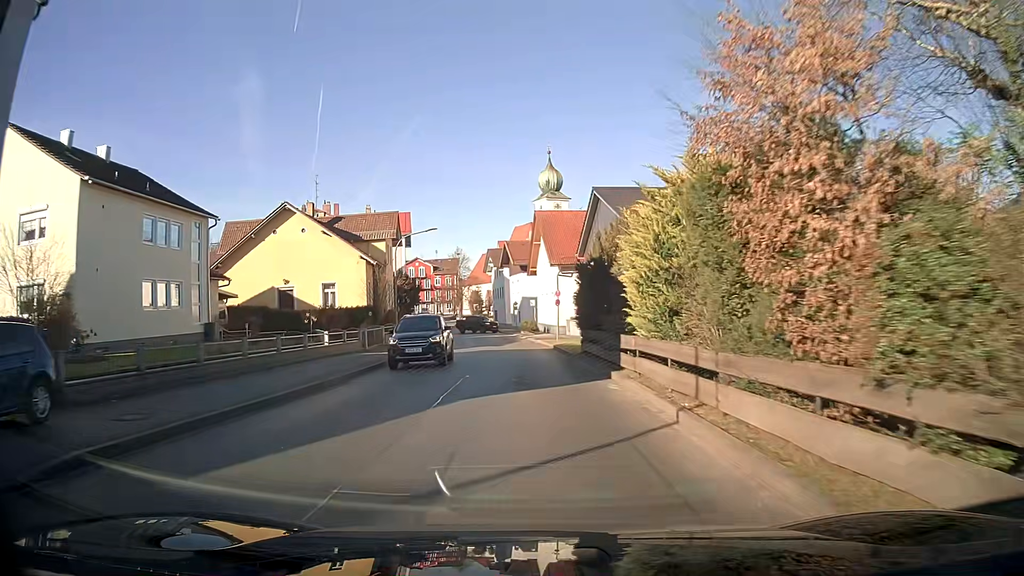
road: unclassified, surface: asphalt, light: Day
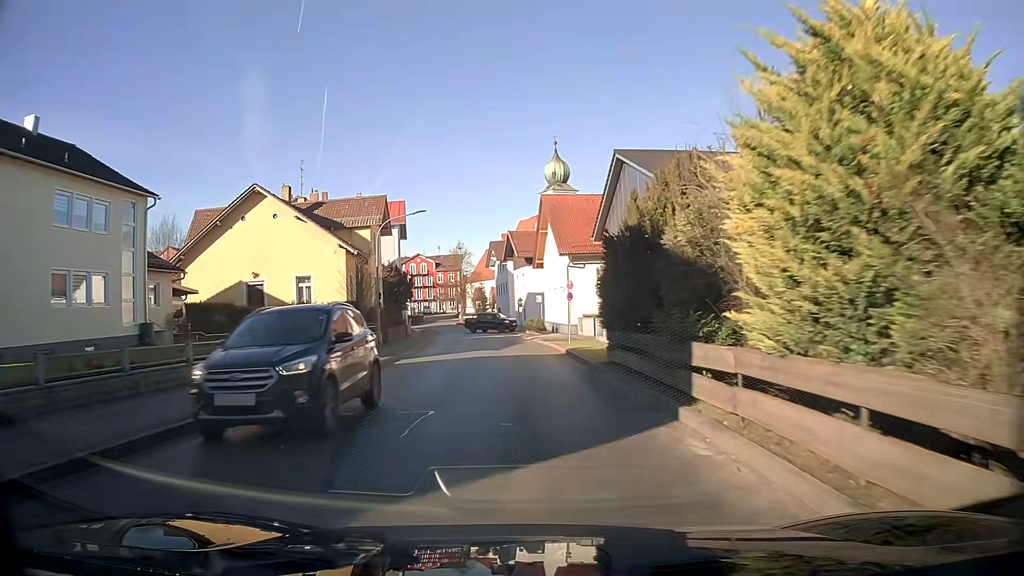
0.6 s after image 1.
(0.0, +6.8) m; -1°
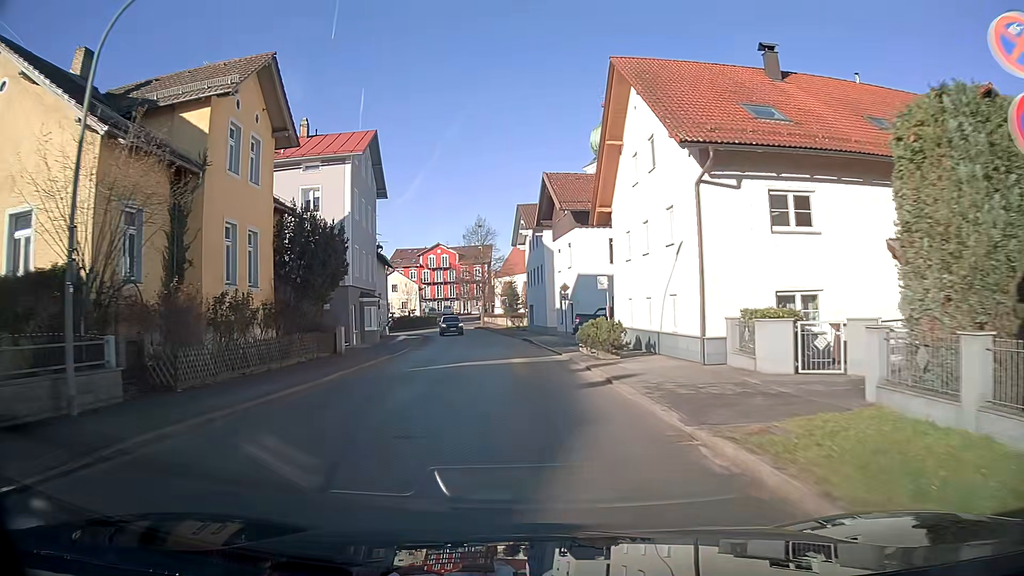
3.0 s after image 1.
(-0.8, +28.4) m; -3°
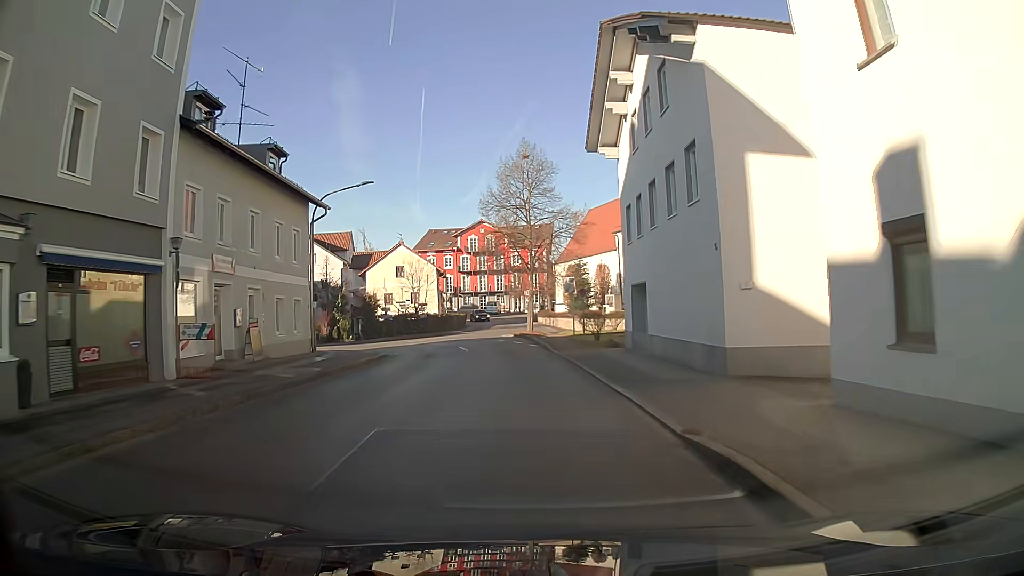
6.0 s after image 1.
(-1.7, +35.1) m; -6°
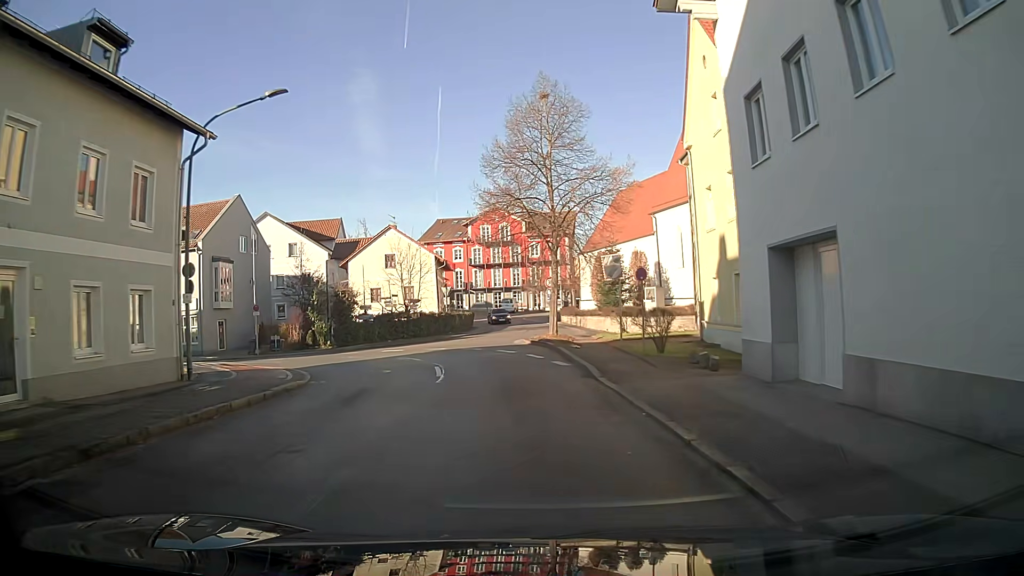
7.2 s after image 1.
(-0.2, +12.7) m; -1°
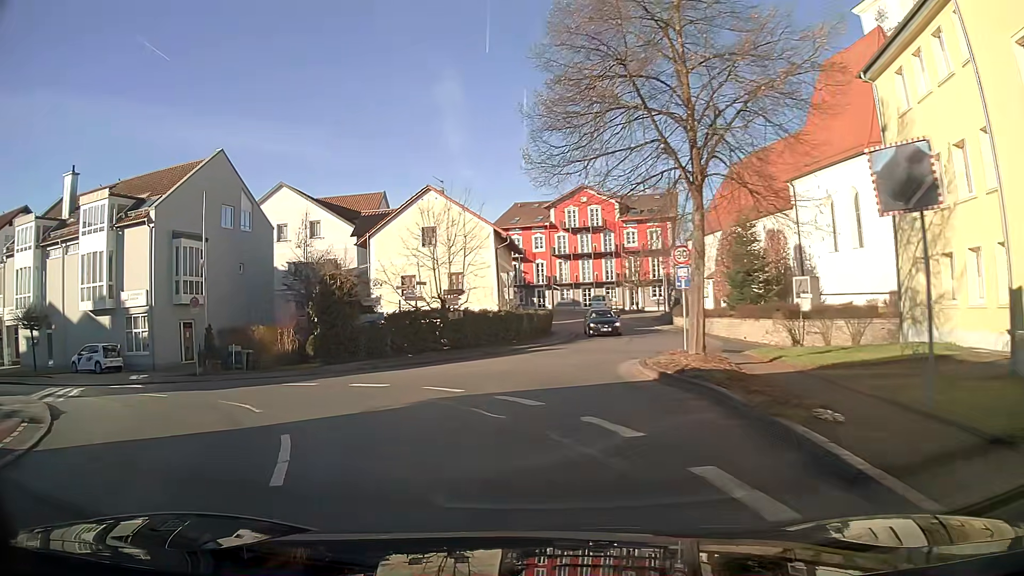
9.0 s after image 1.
(-1.1, +16.3) m; -12°
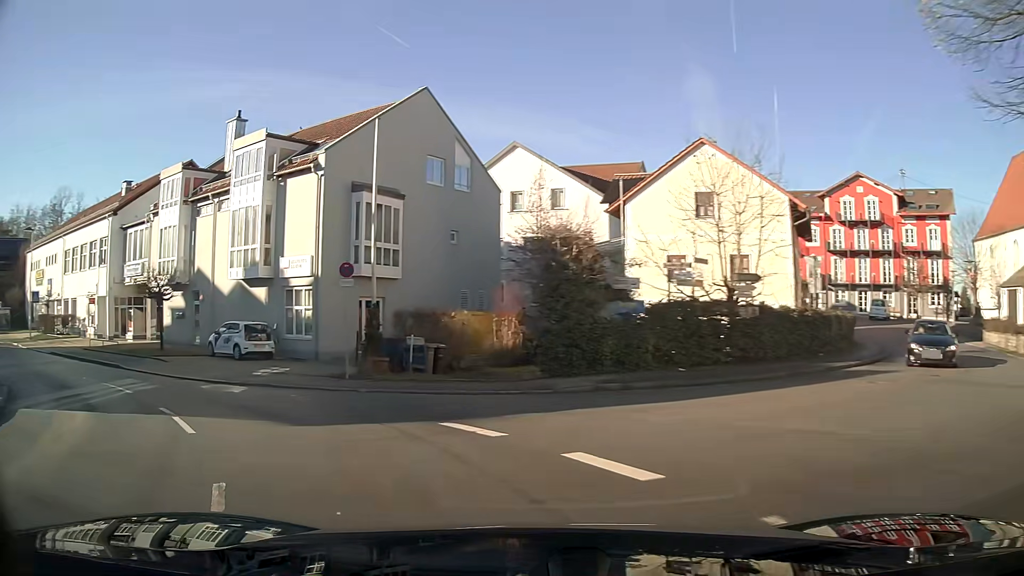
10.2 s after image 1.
(-1.8, +9.1) m; -24°
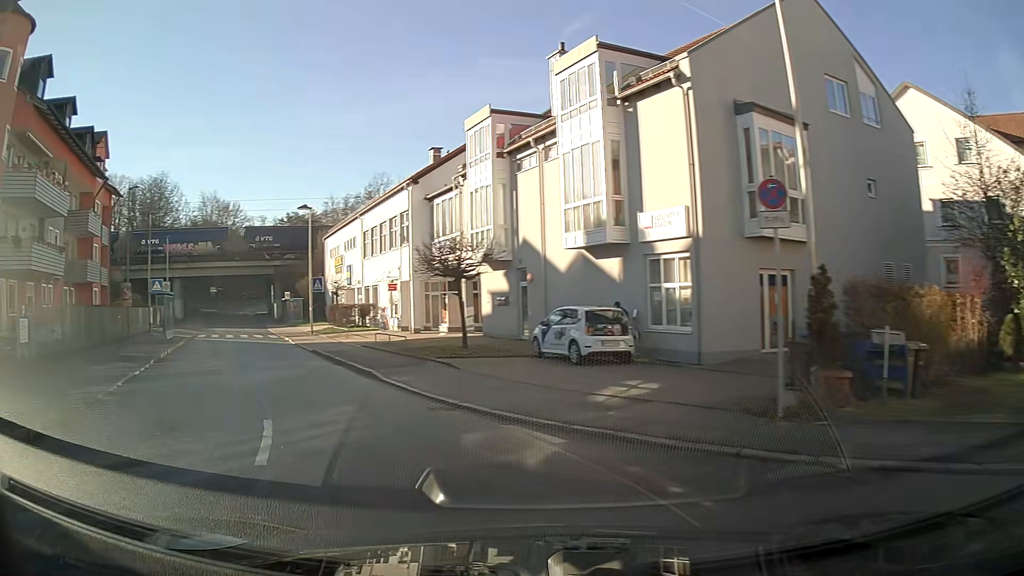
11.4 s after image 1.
(-2.4, +8.8) m; -29°
